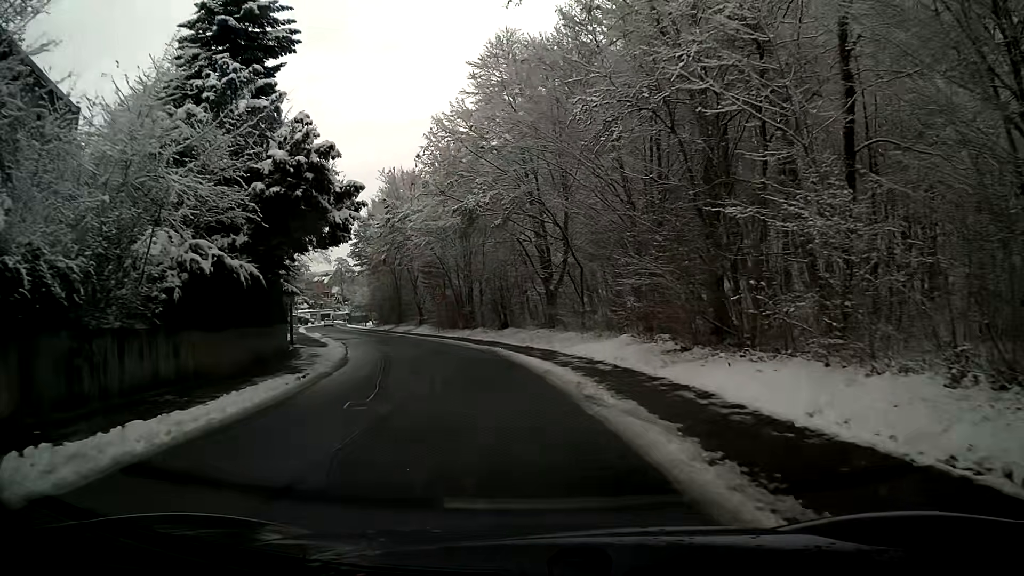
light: Day
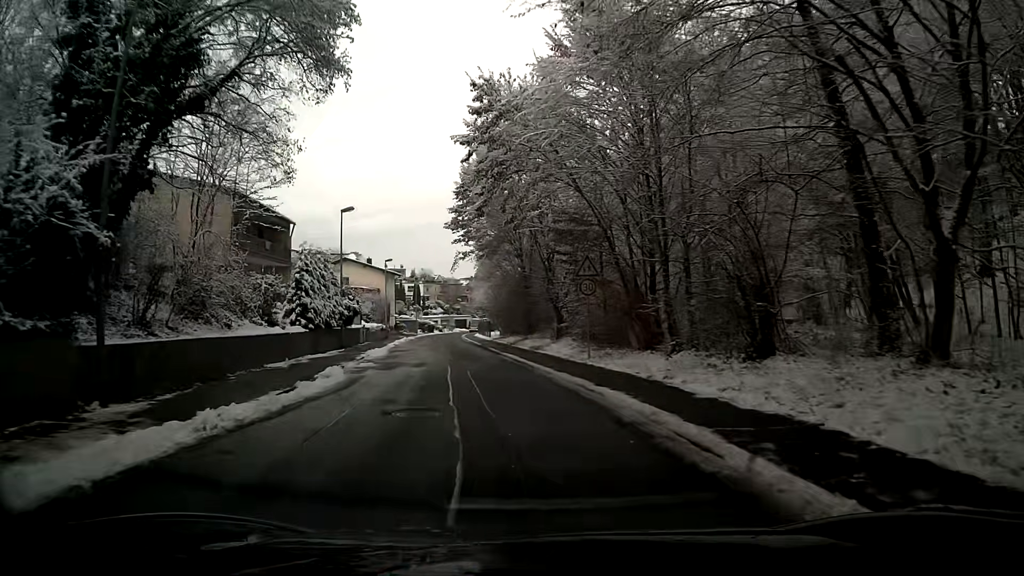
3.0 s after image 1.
(-3.0, +23.8) m; -14°
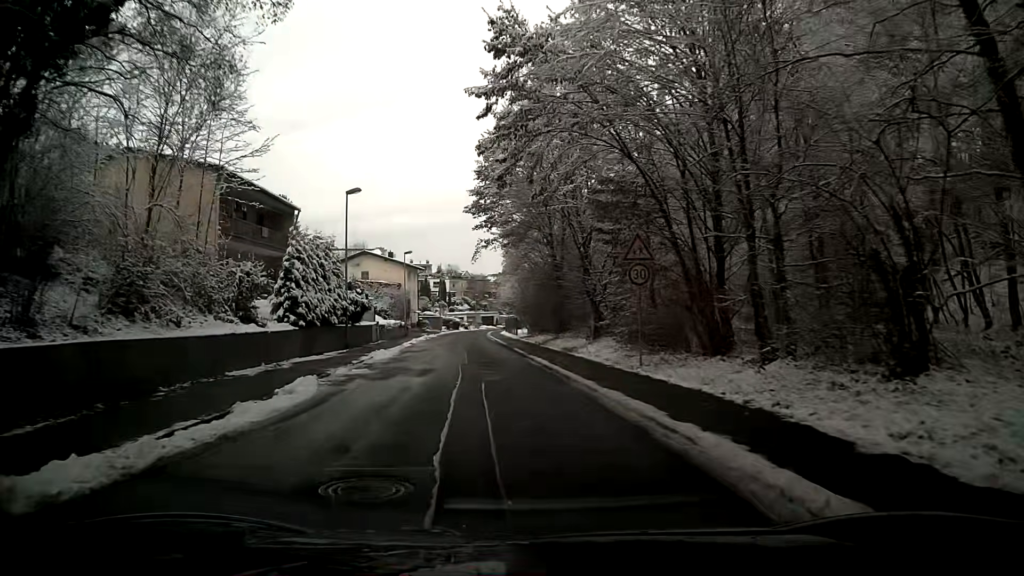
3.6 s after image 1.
(-0.1, +4.8) m; -2°
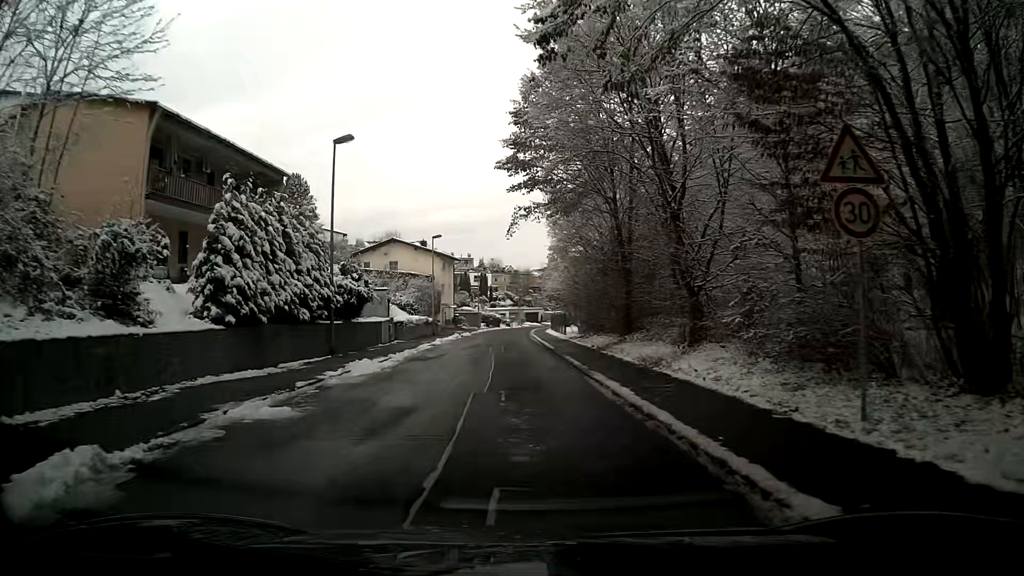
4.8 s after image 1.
(-0.3, +9.7) m; -3°
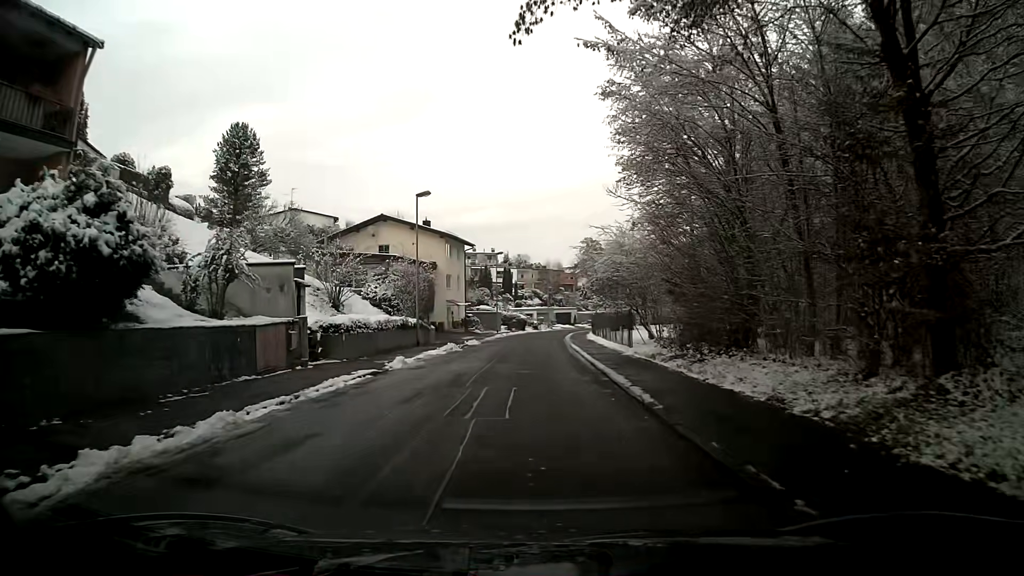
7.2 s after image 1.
(-0.6, +19.5) m; -2°
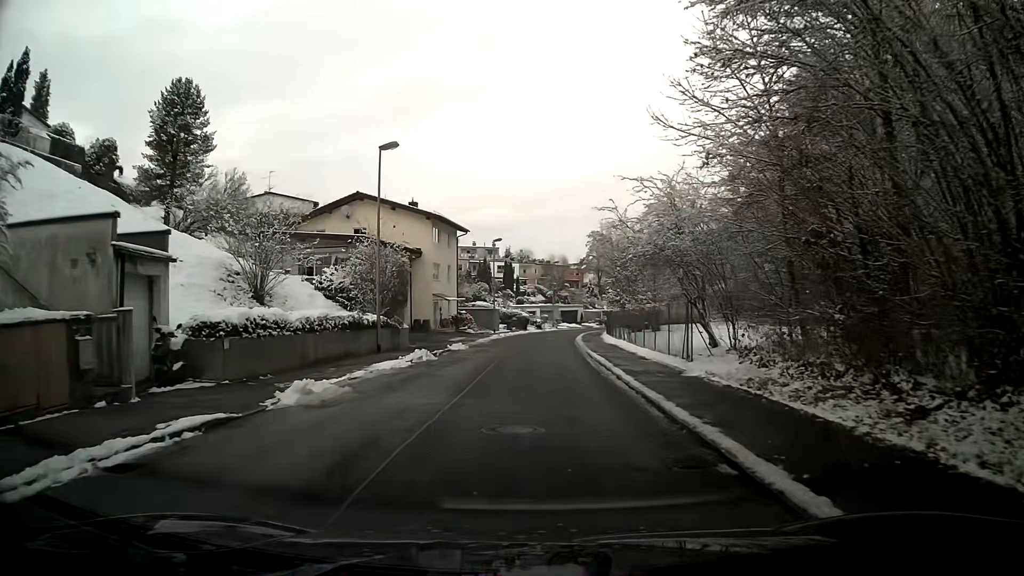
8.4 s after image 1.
(0.0, +9.8) m; 0°
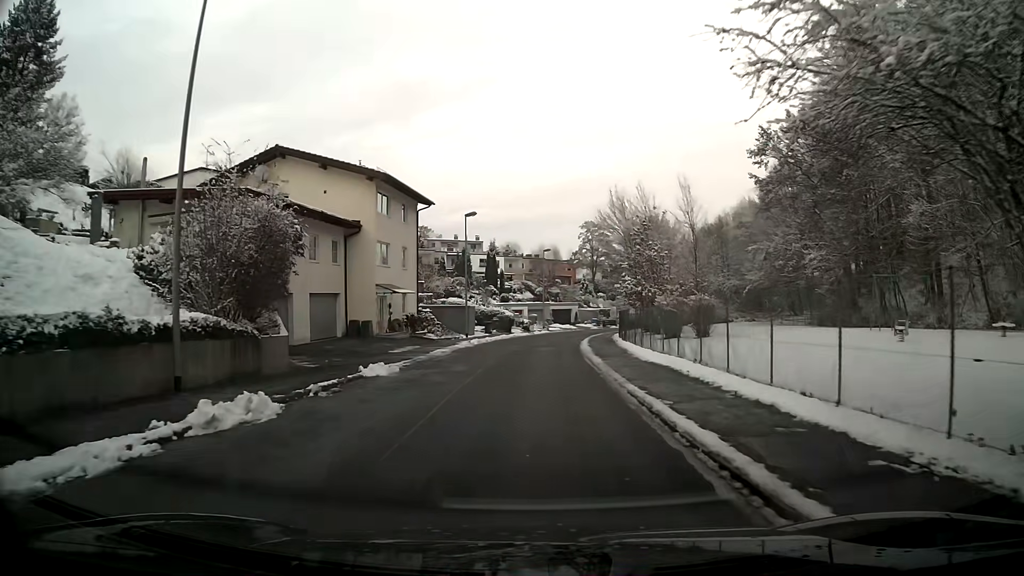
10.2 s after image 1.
(+0.1, +14.7) m; +1°
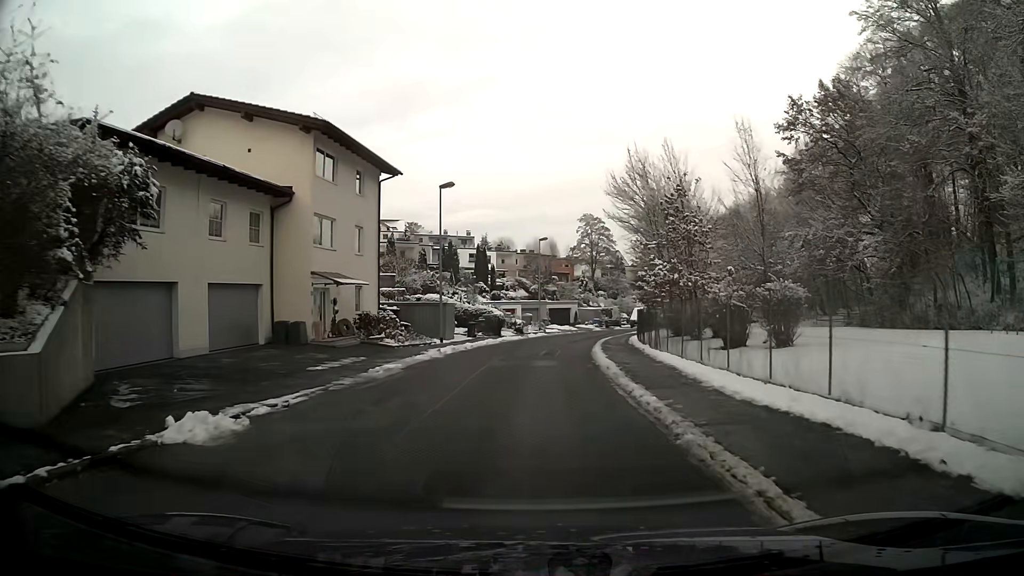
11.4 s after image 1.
(0.0, +9.9) m; 0°
(0, +10) (0, +20) (+1, +30) (+2, +40) (+4, +50) (+7, +59) (+10, +69) (+14, +78) (+18, +87) (+22, +96) m
